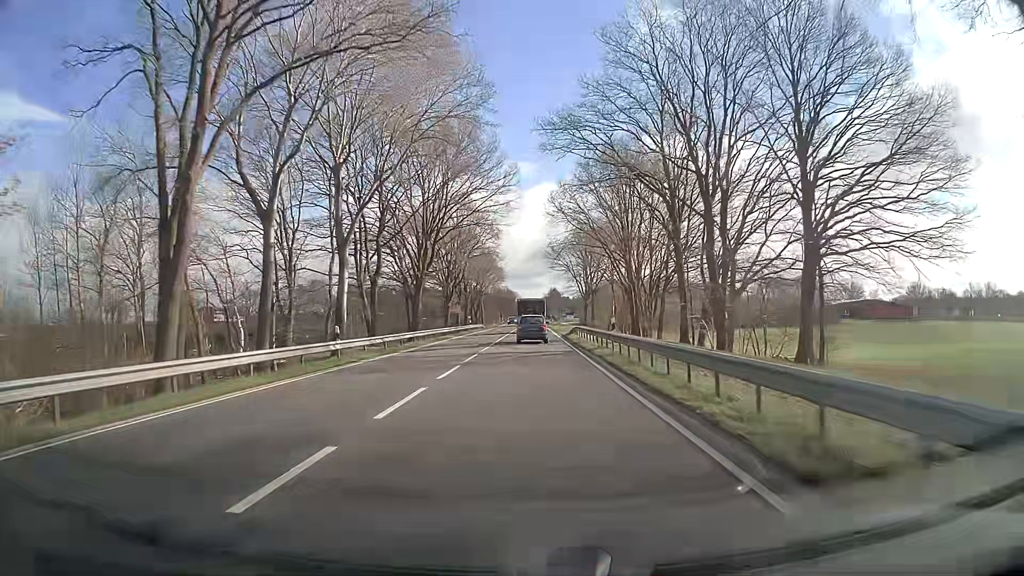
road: primary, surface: asphalt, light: Day
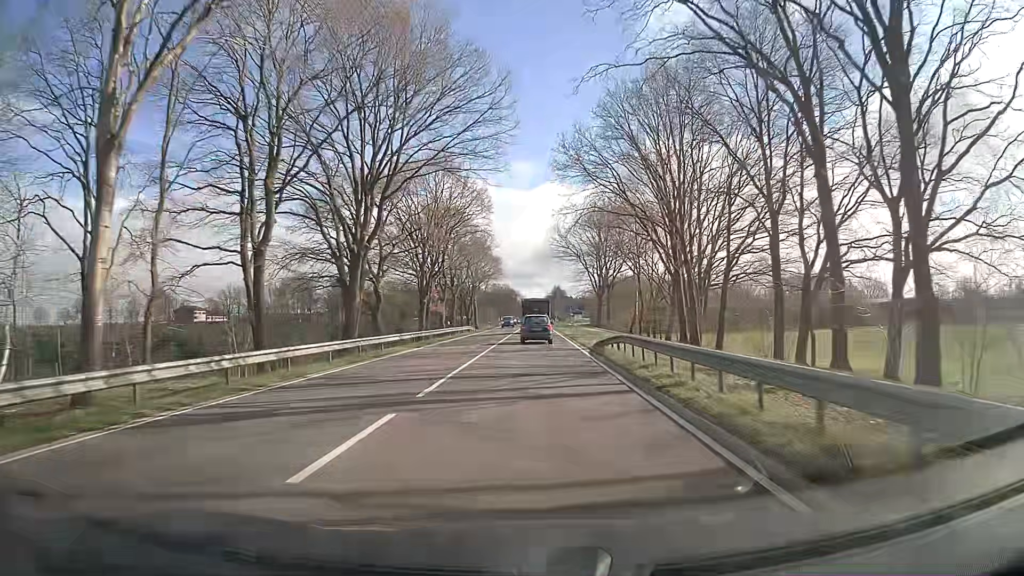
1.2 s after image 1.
(-0.1, +21.9) m; 0°
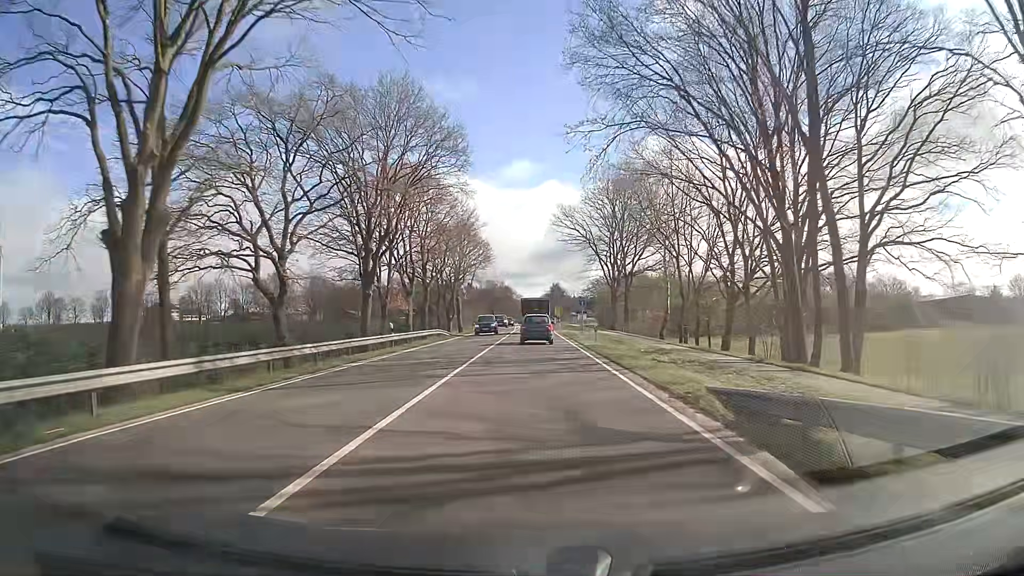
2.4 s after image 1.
(-0.1, +21.6) m; +1°
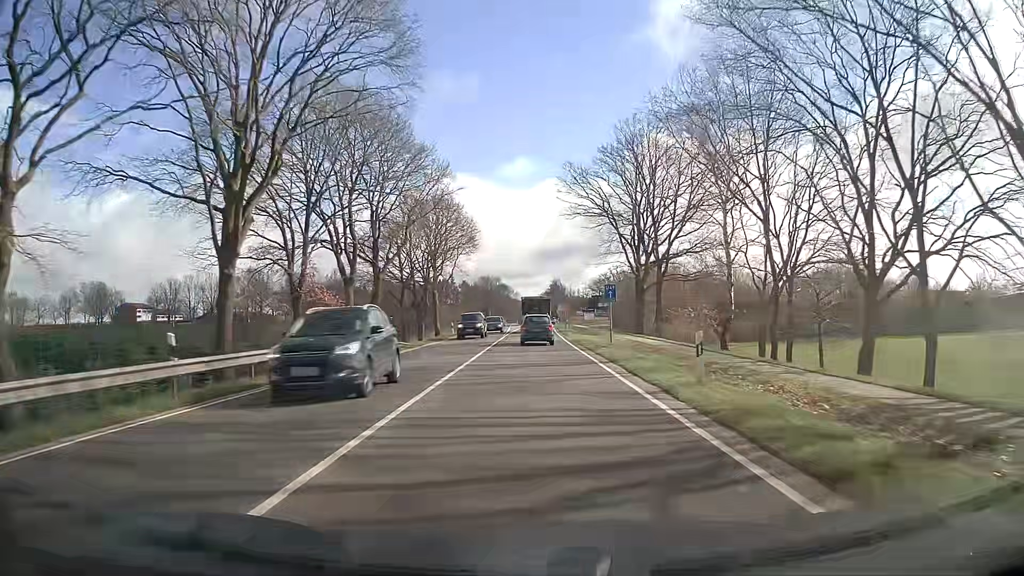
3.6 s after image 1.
(-0.2, +21.2) m; -1°
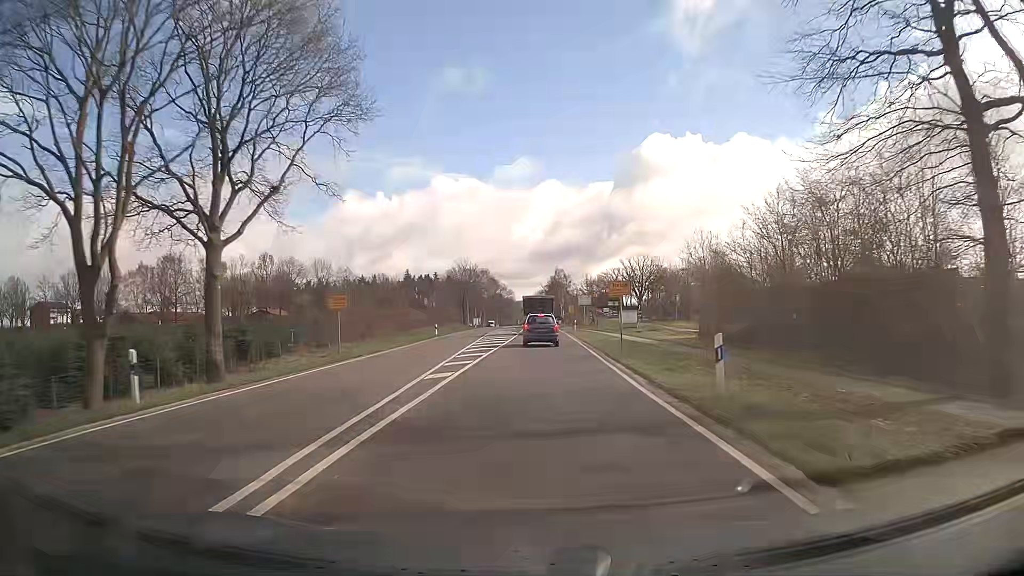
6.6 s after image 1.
(0.0, +51.4) m; +1°
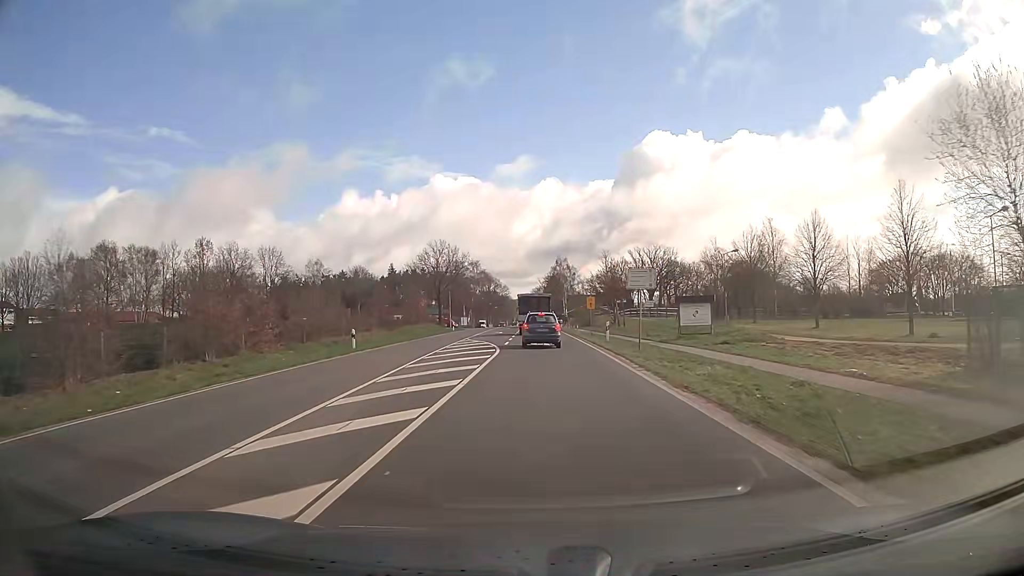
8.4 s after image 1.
(0.0, +28.4) m; 0°
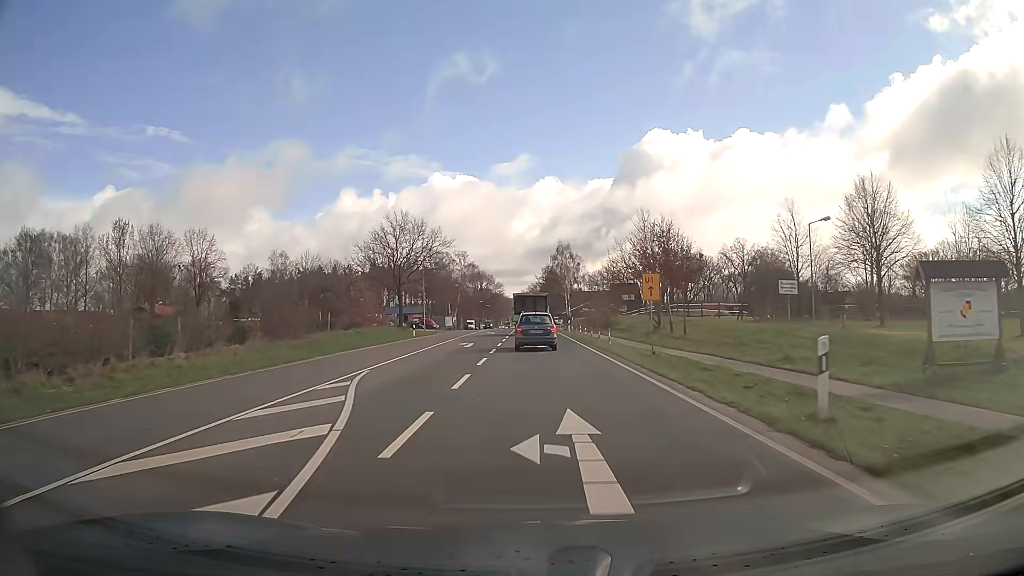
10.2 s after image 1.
(+0.2, +25.6) m; +1°
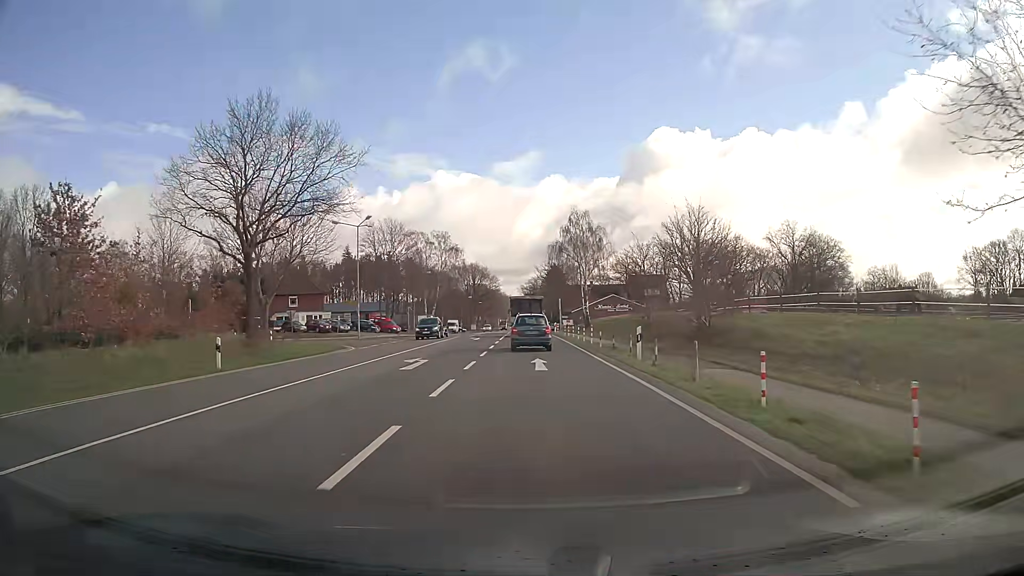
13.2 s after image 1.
(0.0, +37.7) m; 0°
(0, +10) (0, +20) (0, +30) (0, +40) (-1, +50) (-1, +60) (-1, +70) (-1, +80) (-1, +90) (-1, +100) m
